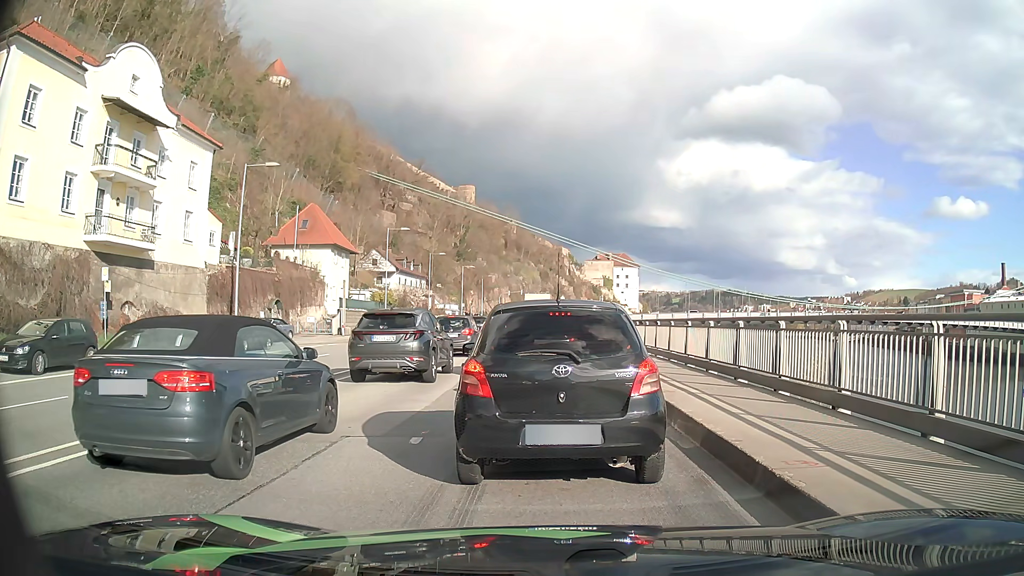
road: primary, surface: asphalt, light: Day
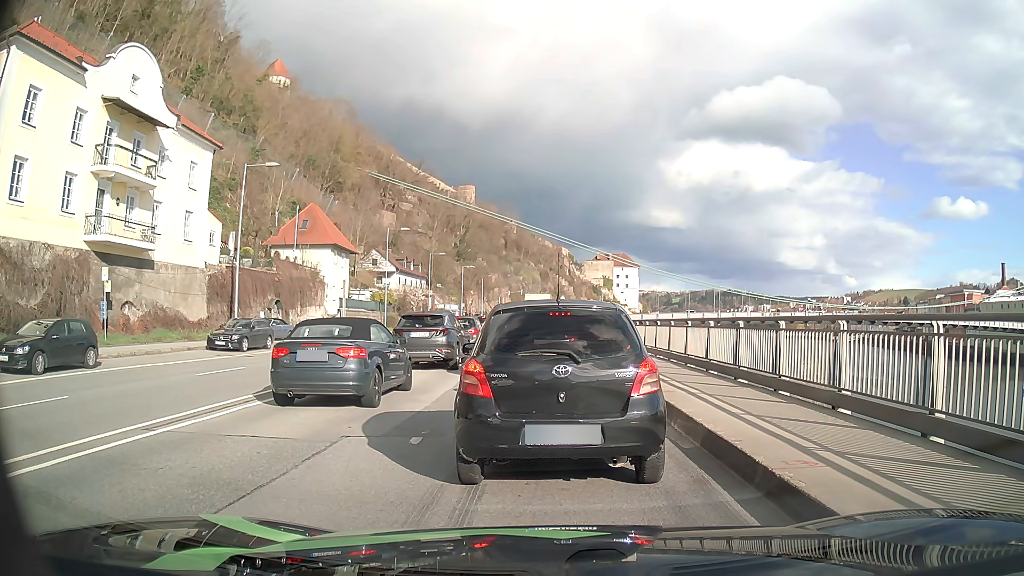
(0.0, 0.0) m; 0°
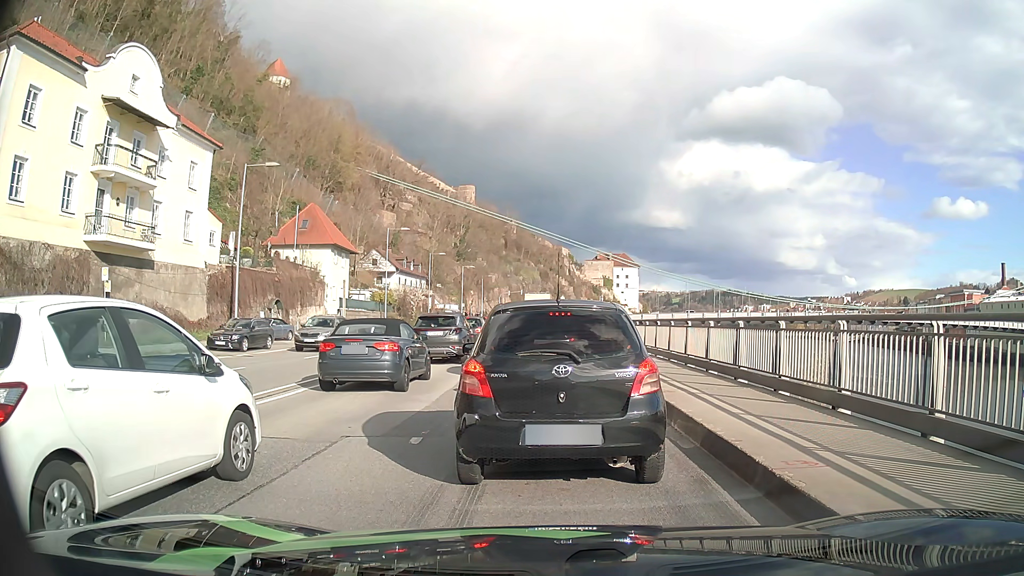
(0.0, 0.0) m; 0°
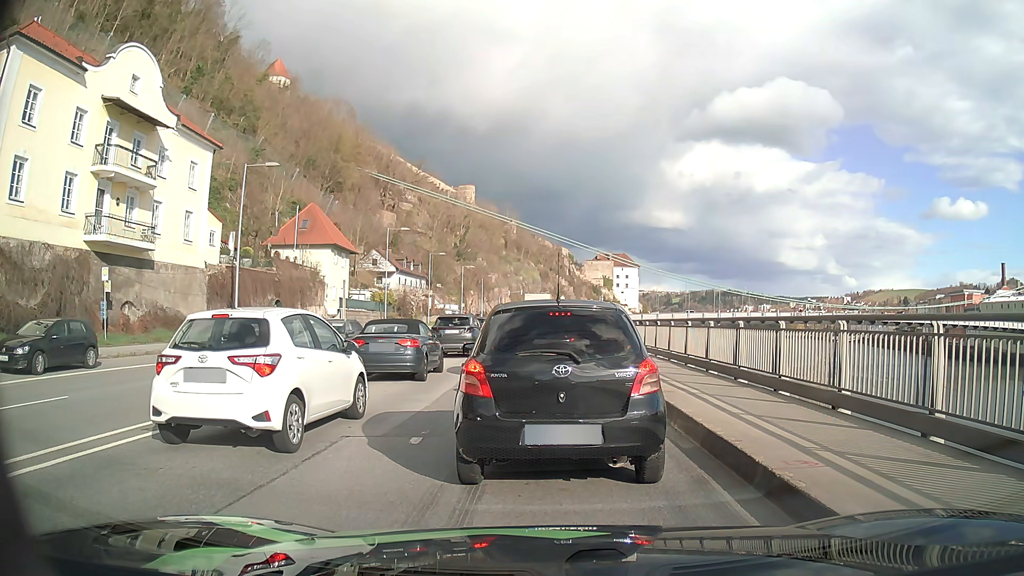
(0.0, 0.0) m; 0°
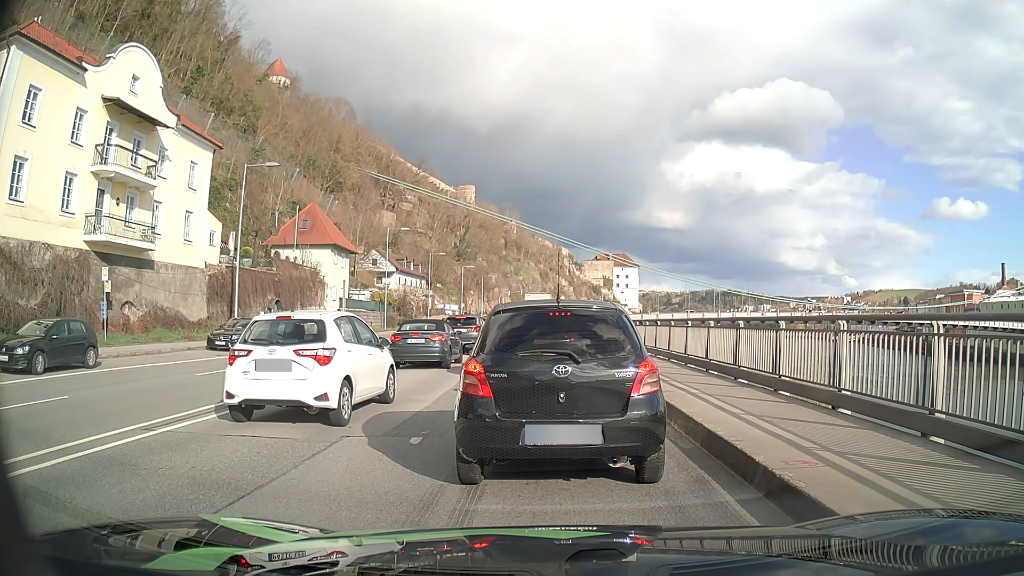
(0.0, 0.0) m; 0°
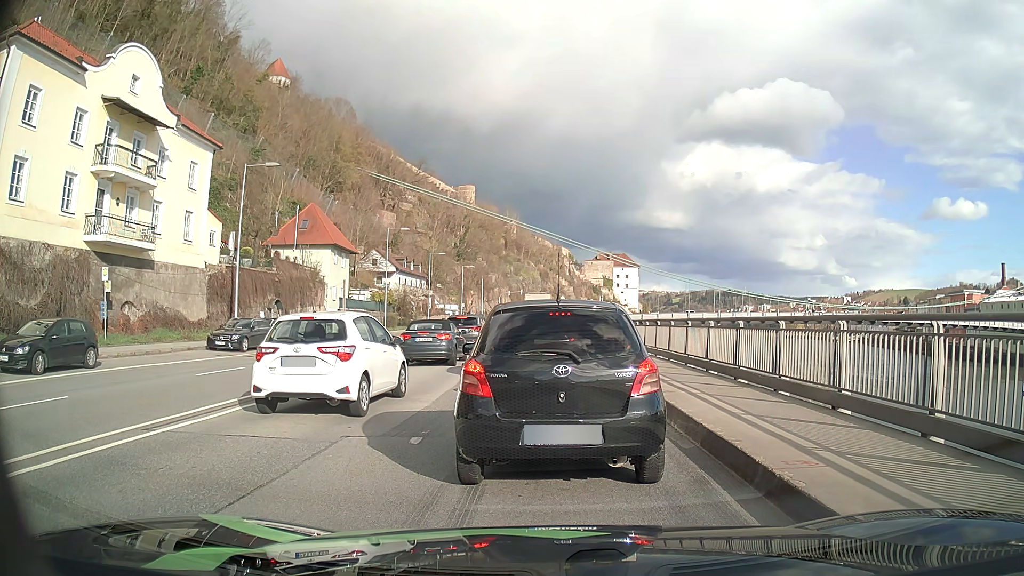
(0.0, 0.0) m; 0°
(0, +10) (0, +20) (0, +30) (0, +40) (0, +50) (0, +60) (0, +70) (0, +80) (0, +90) (0, +100) m
